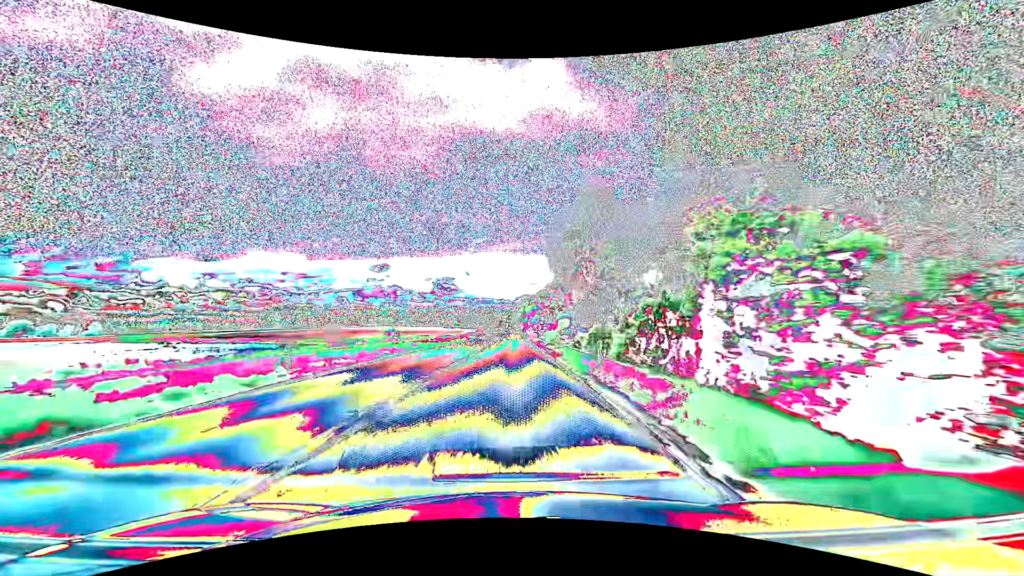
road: primary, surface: asphalt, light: Day
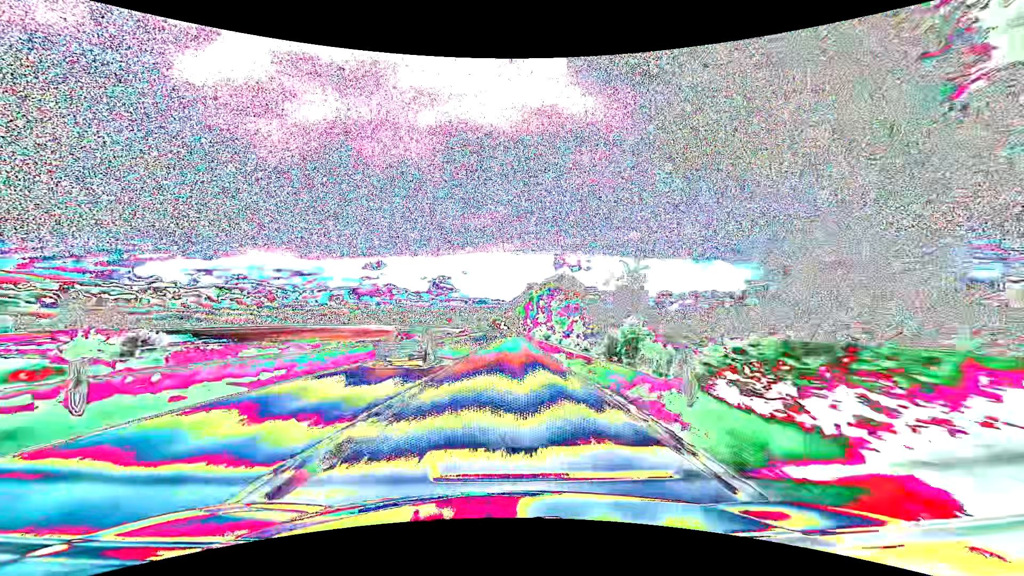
(+0.3, +57.1) m; 0°
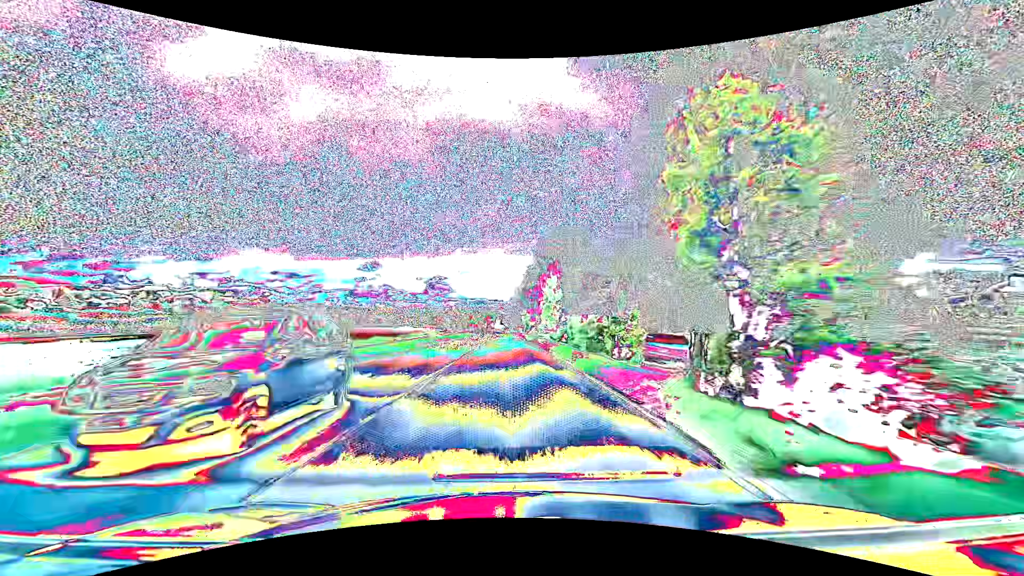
(+0.1, +60.3) m; 0°
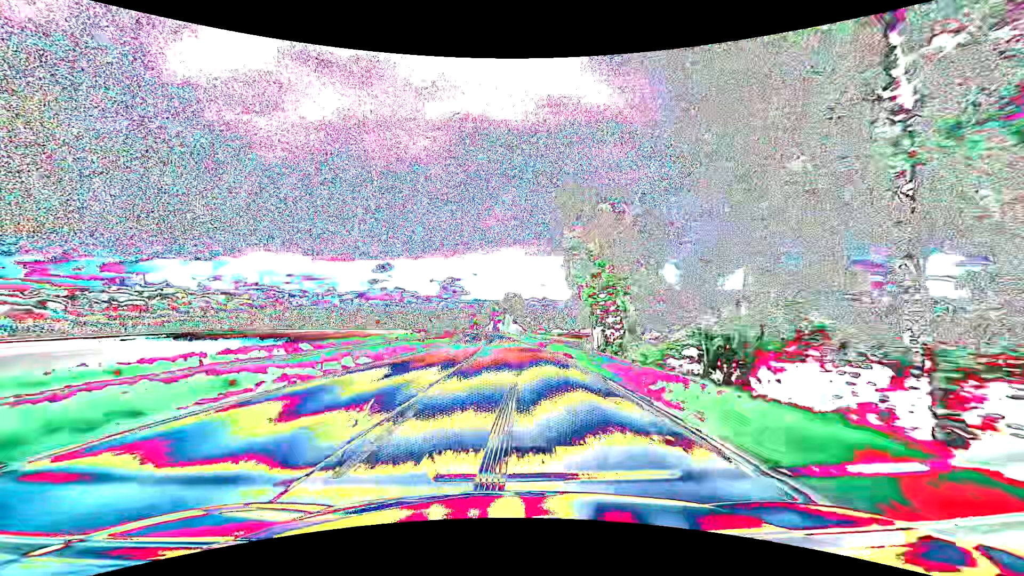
(-0.8, +77.2) m; -2°
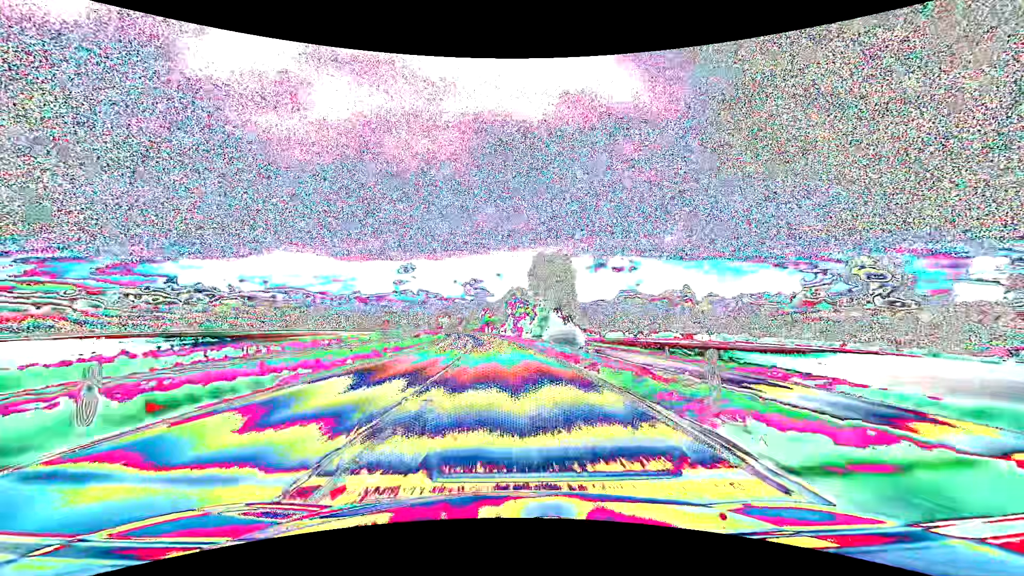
(-0.9, +62.5) m; -2°
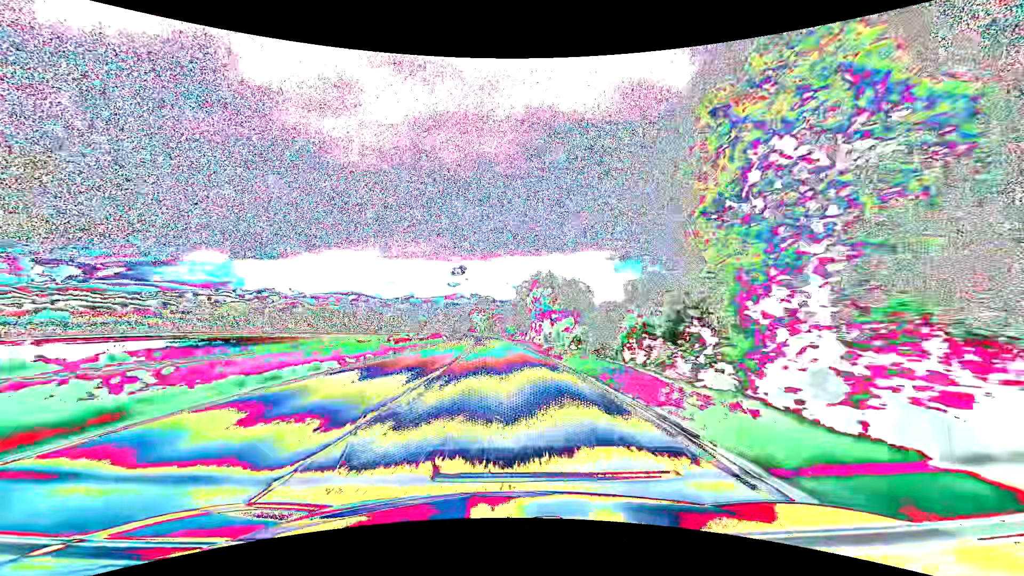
(-4.0, +78.4) m; -6°
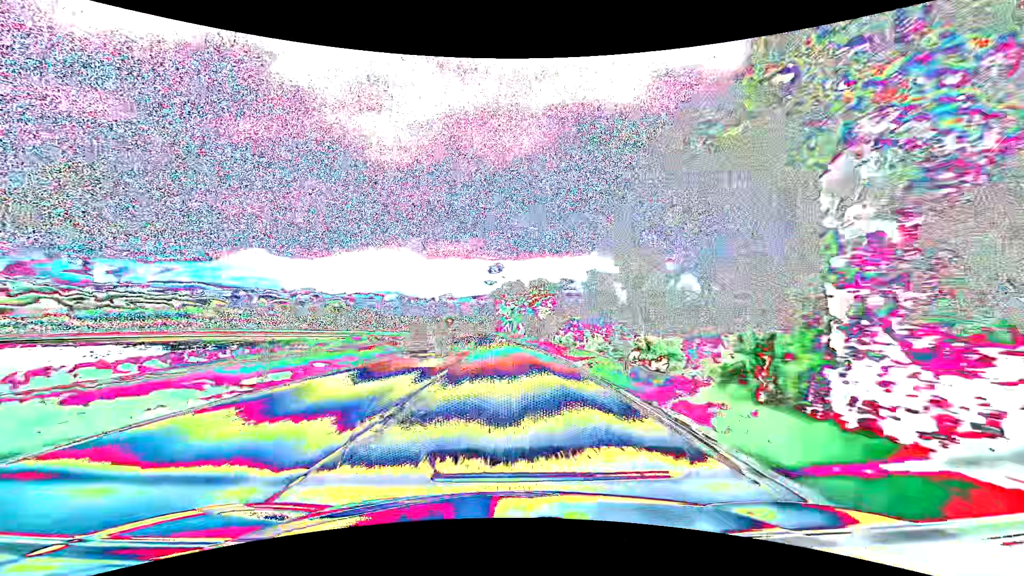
(-2.3, +63.1) m; -4°
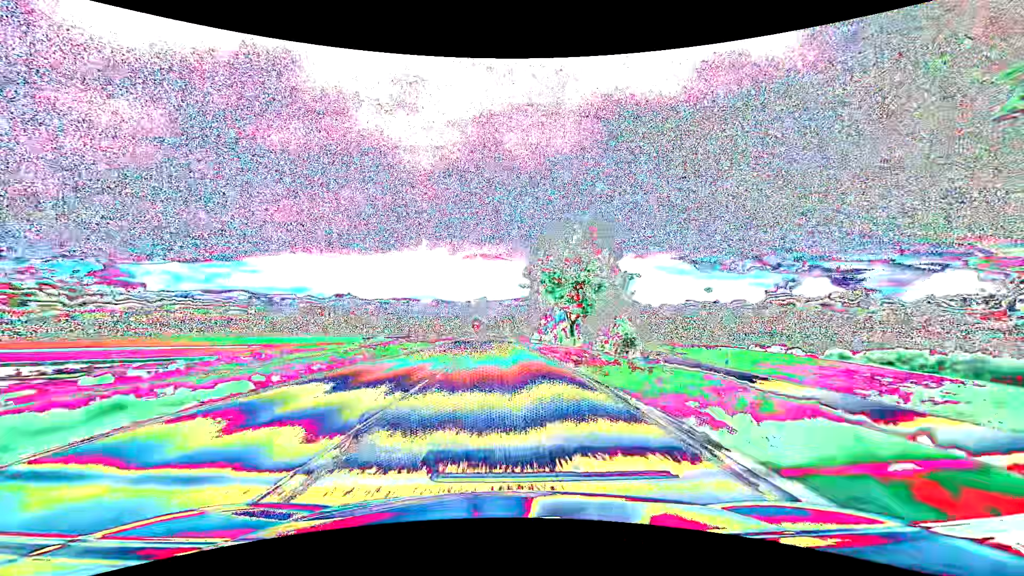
(-1.9, +63.1) m; -4°
(0, +10) (0, +20) (-1, +30) (-1, +40) (-1, +50) (-2, +60) (-2, +70) (-3, +80) (-4, +90) (-4, +100) m
